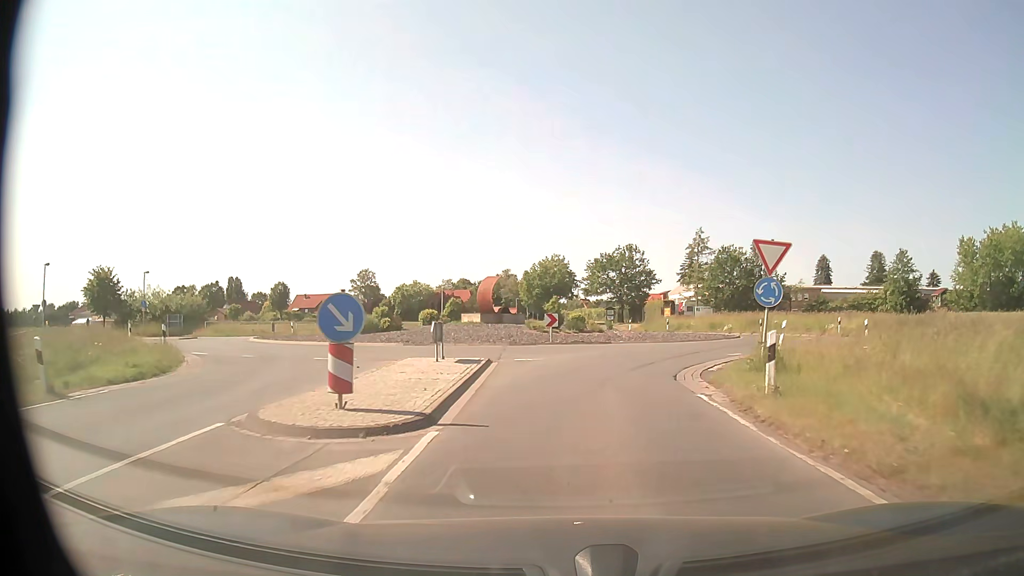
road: secondary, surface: asphalt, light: Day
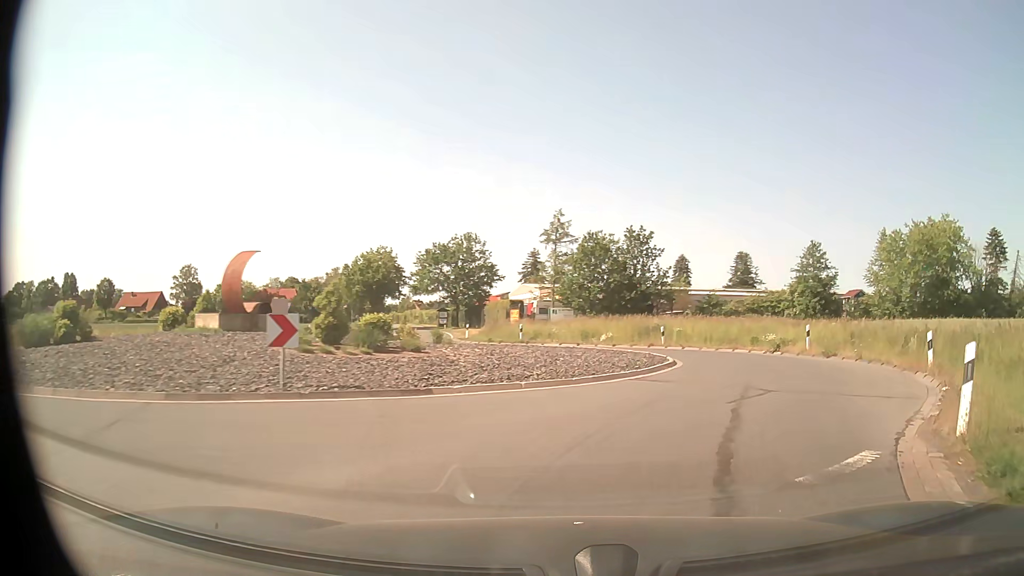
(+1.0, +16.0) m; +14°
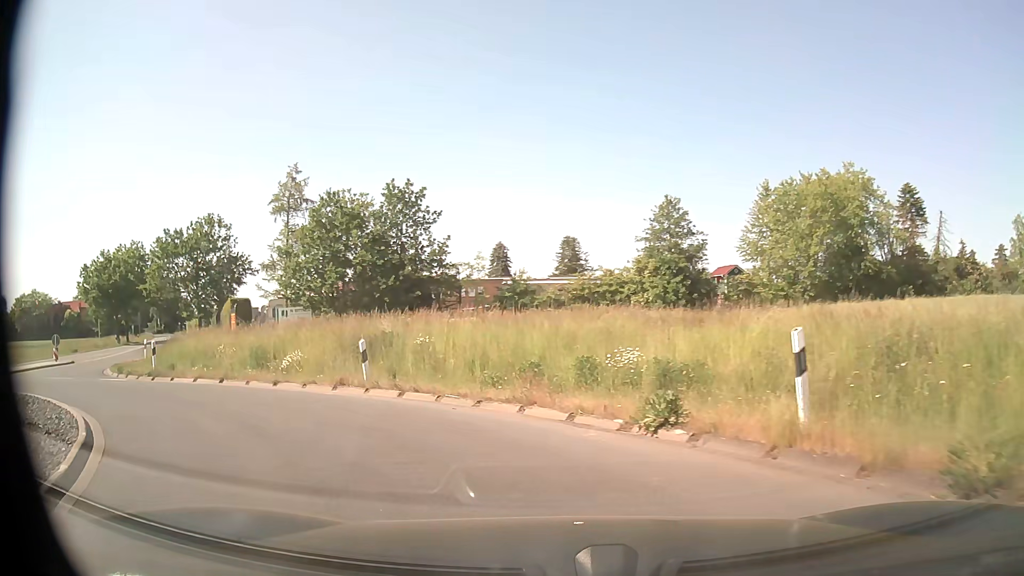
(+5.5, +19.5) m; +15°
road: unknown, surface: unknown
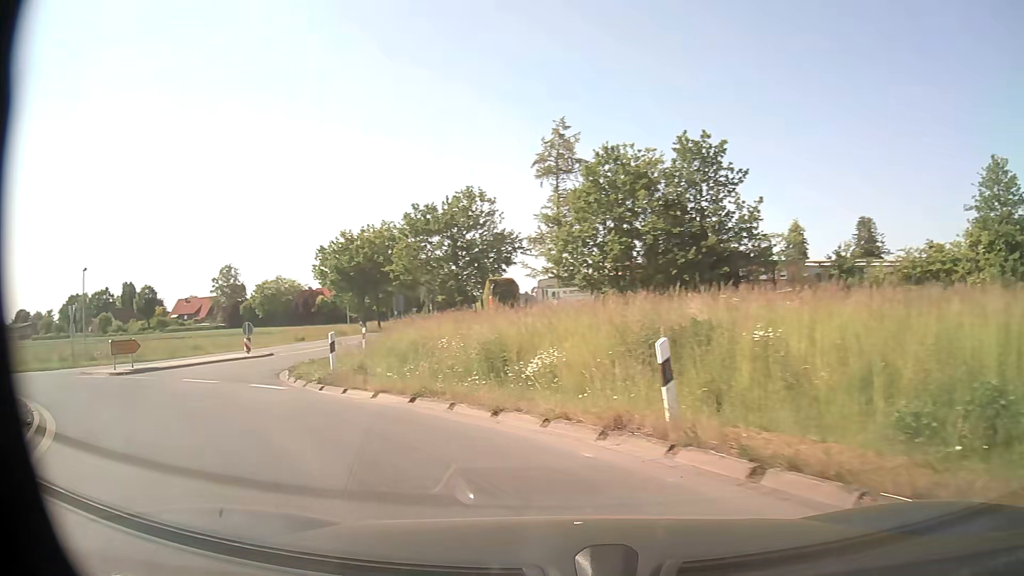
(-1.6, +7.4) m; -25°
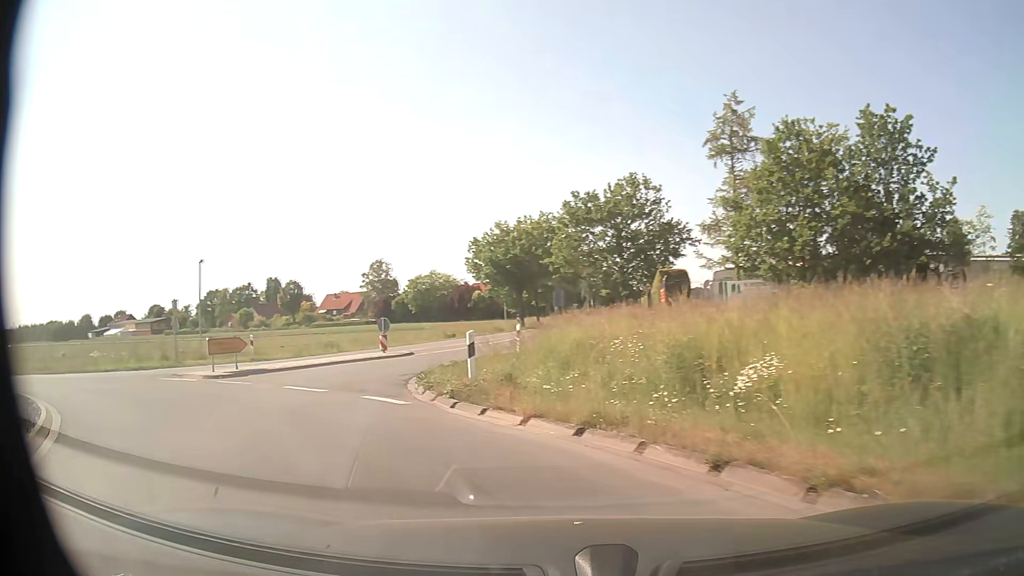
(-0.4, +3.6) m; -14°
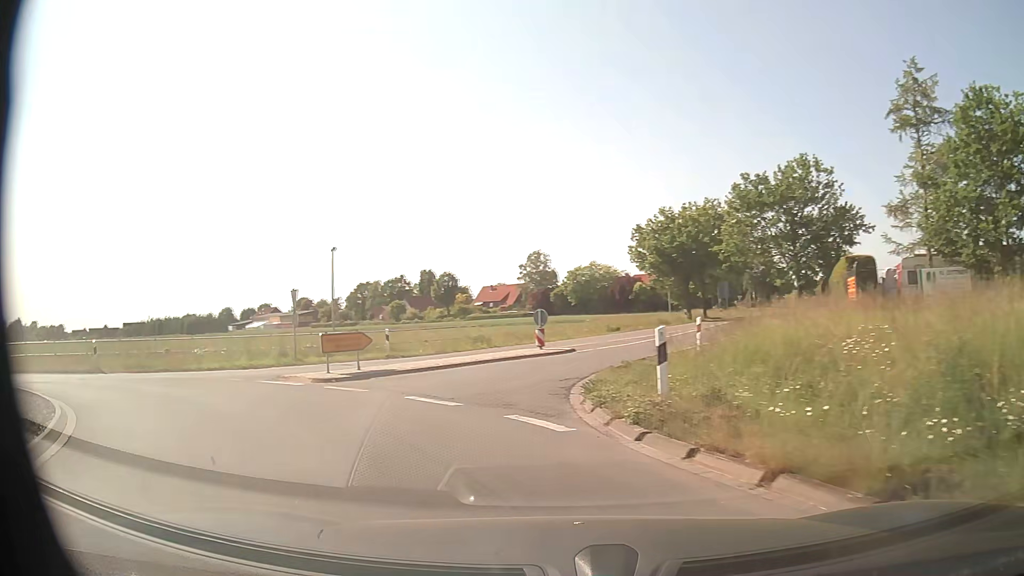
(-0.4, +3.5) m; -13°
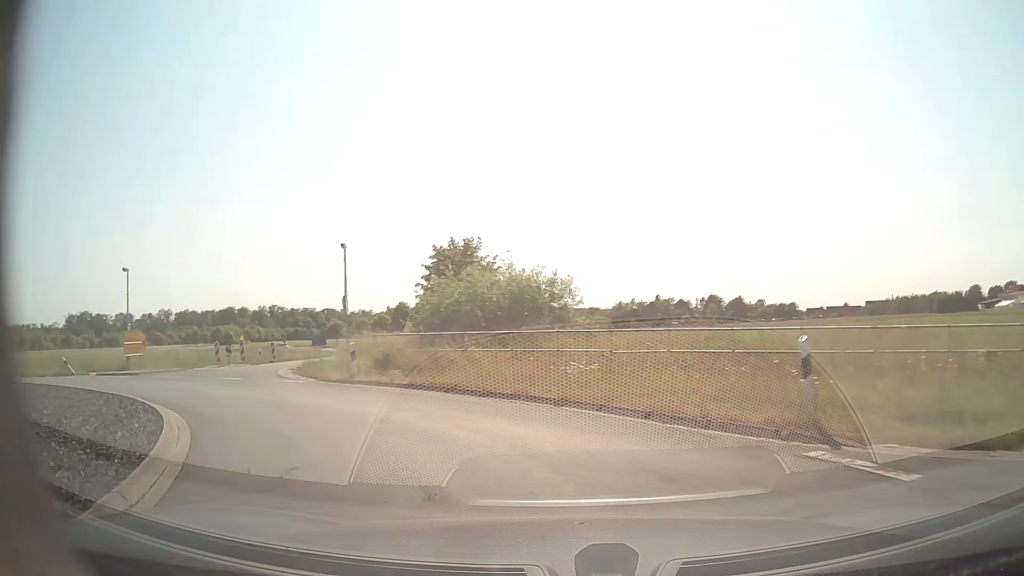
(-9.1, +14.1) m; -64°
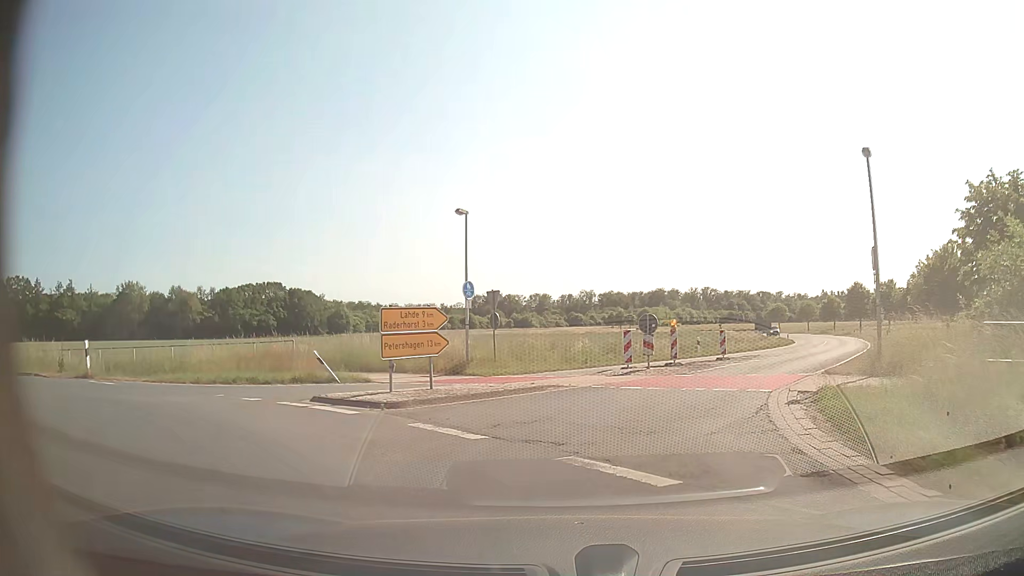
(-6.2, +14.2) m; -39°
(+1, +10) (+5, +19) (+10, +27) (+16, +36) (+20, +45) (+25, +54) (+29, +63) (+32, +72) (+36, +82) (+39, +91) m
